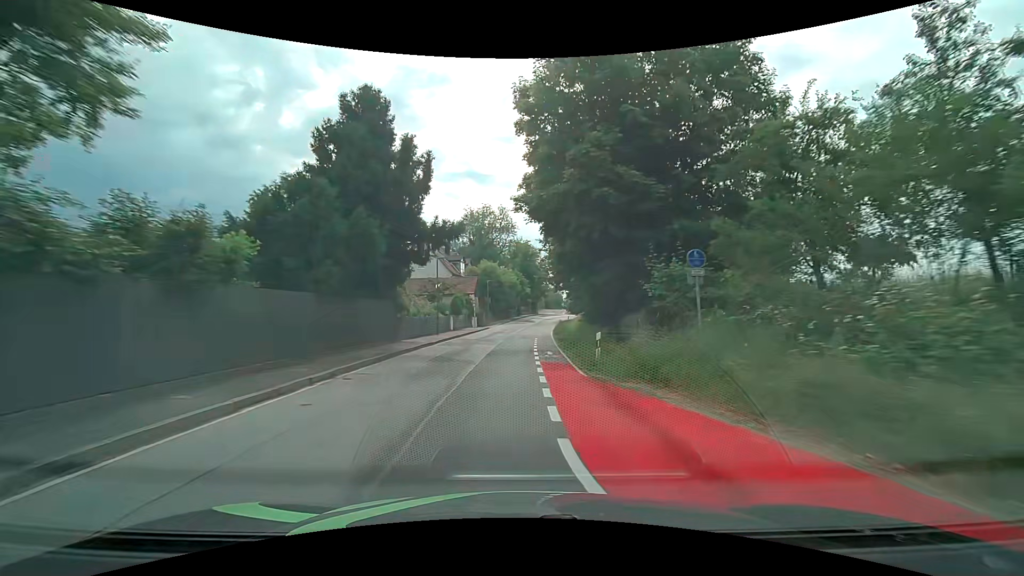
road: tertiary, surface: asphalt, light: Day
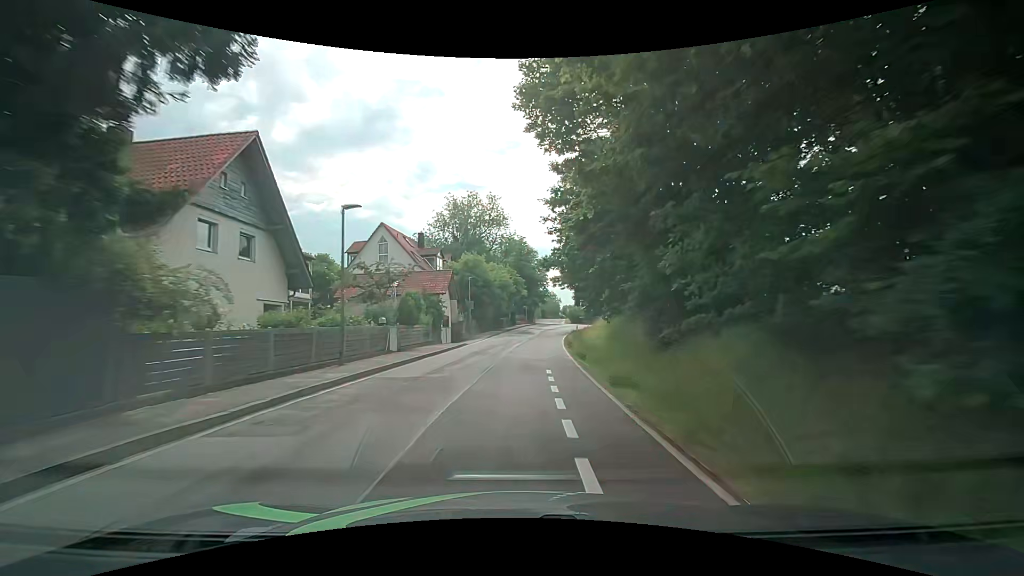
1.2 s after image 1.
(+0.1, +16.7) m; 0°
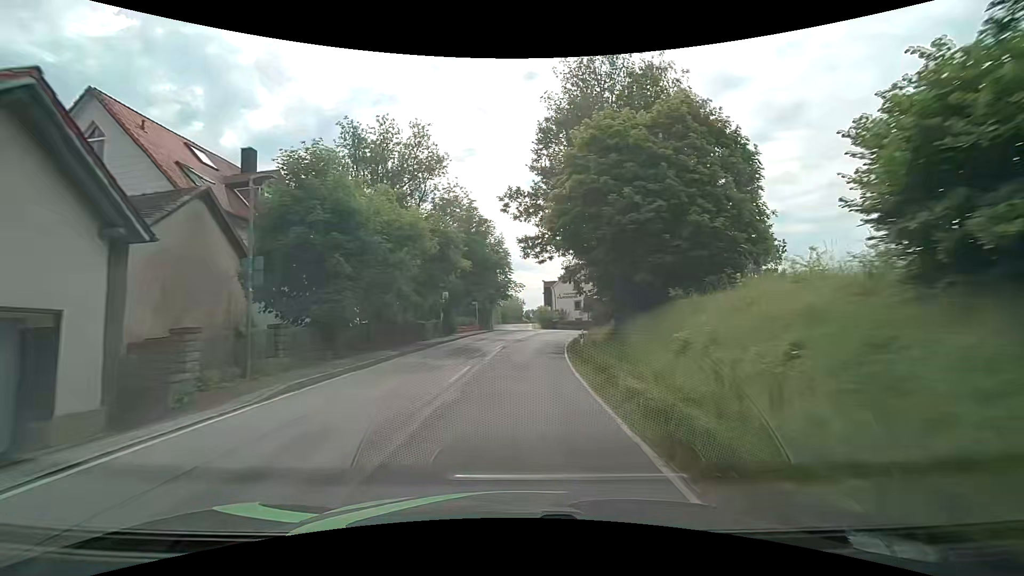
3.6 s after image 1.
(+1.4, +31.0) m; +5°
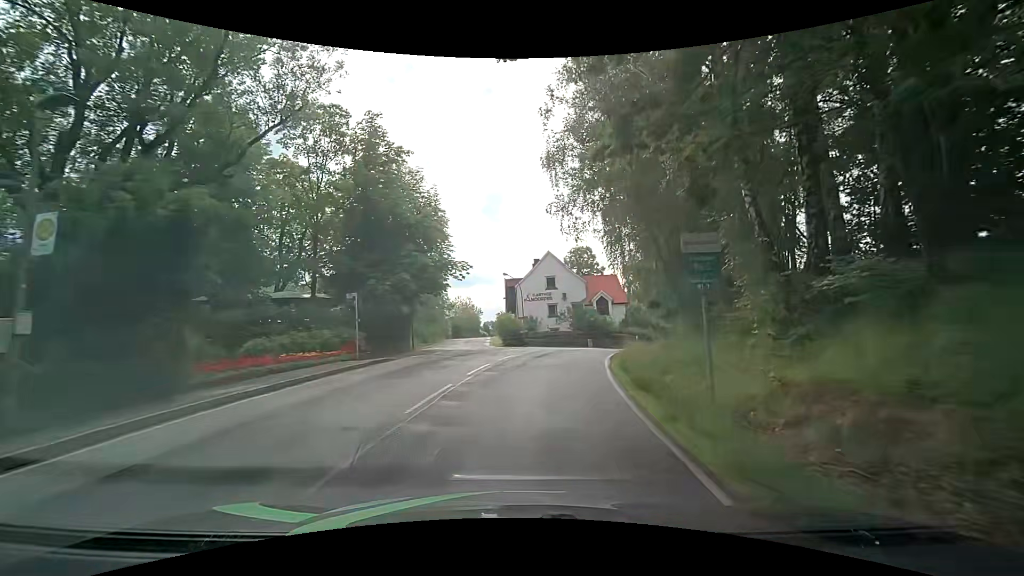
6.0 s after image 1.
(+0.8, +27.4) m; +4°
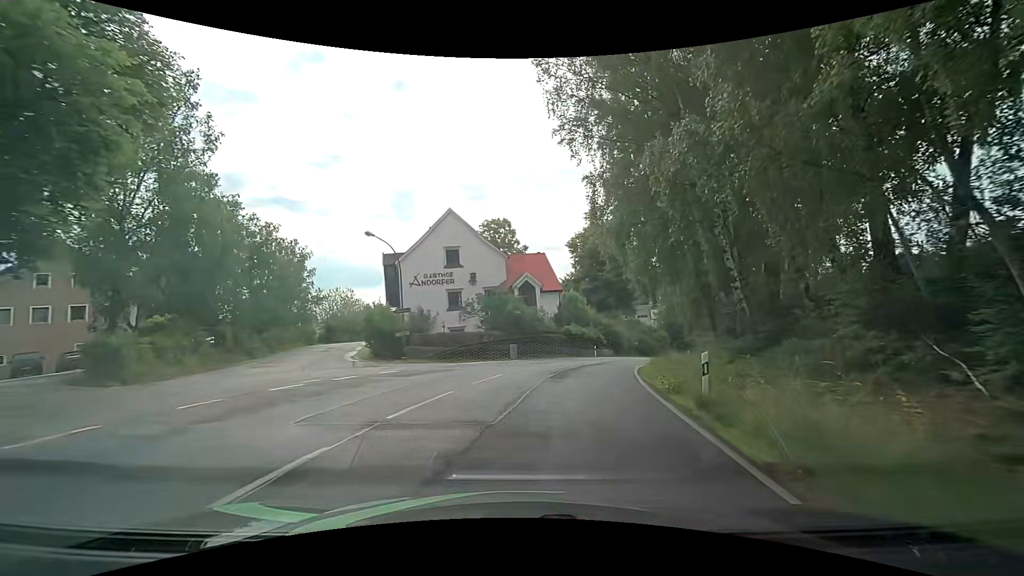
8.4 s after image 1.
(+2.0, +24.2) m; +11°
